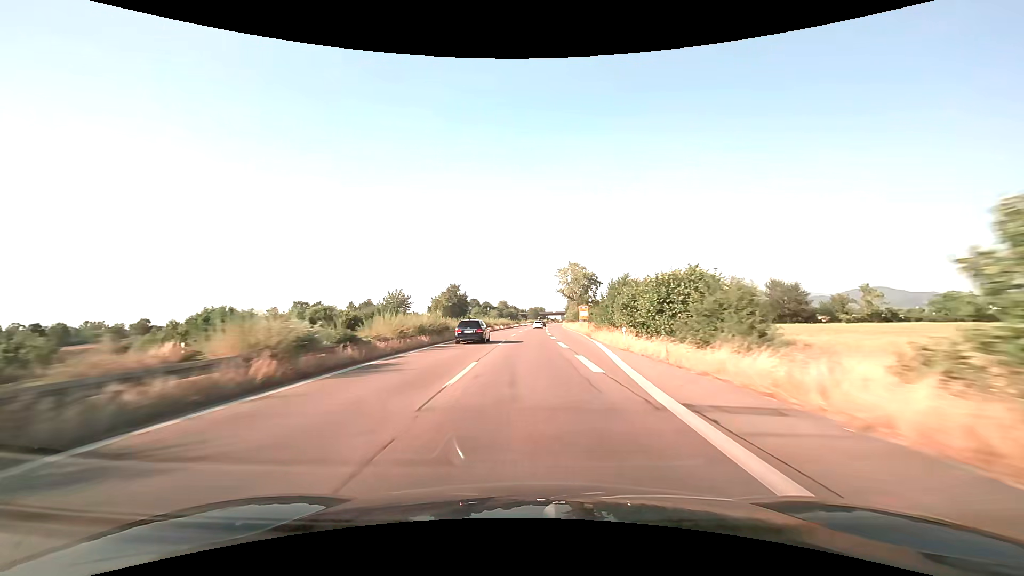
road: trunk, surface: asphalt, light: Day
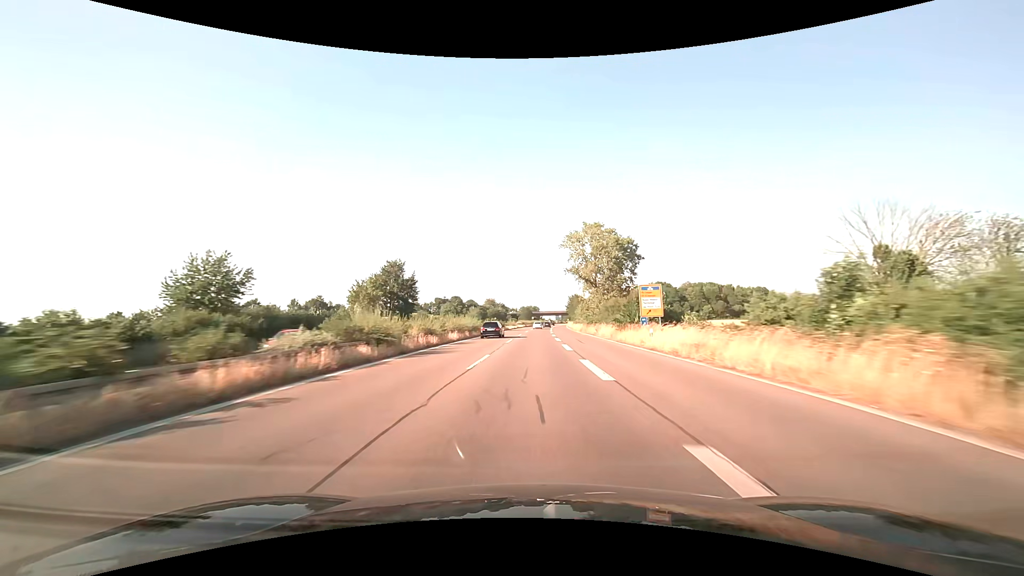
(+0.3, +50.3) m; +1°
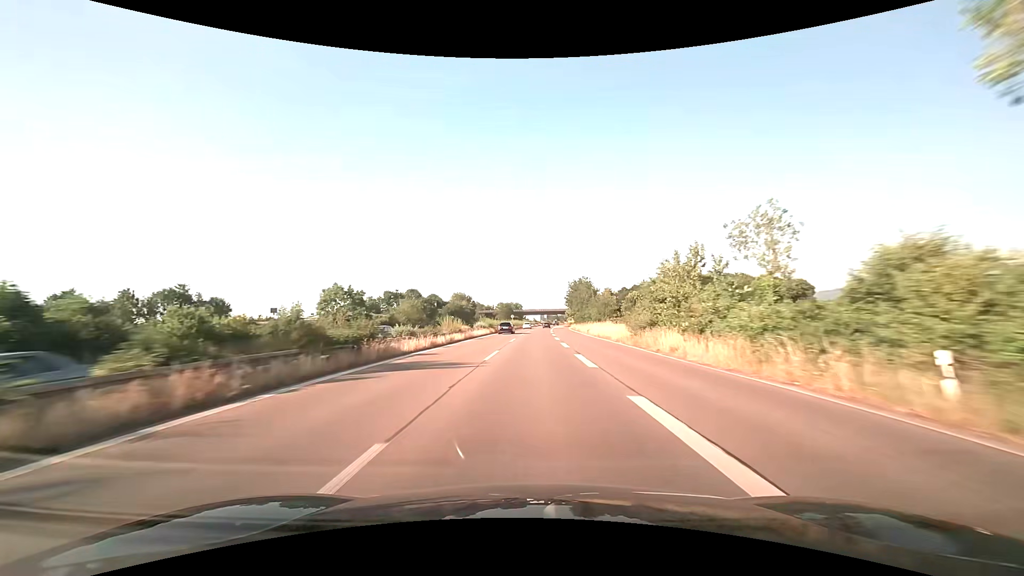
(+1.3, +69.3) m; +2°
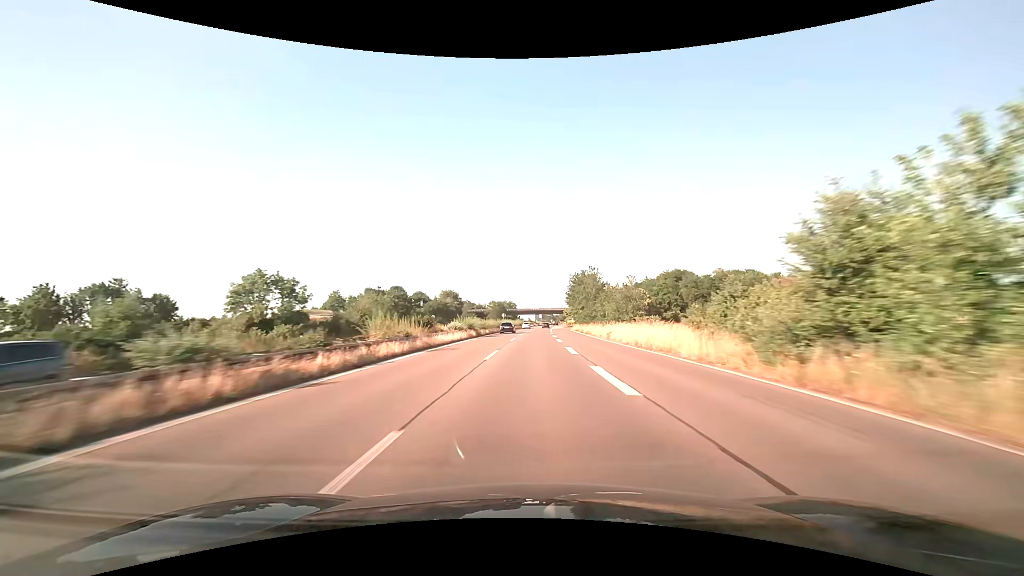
(+0.1, +17.9) m; +1°
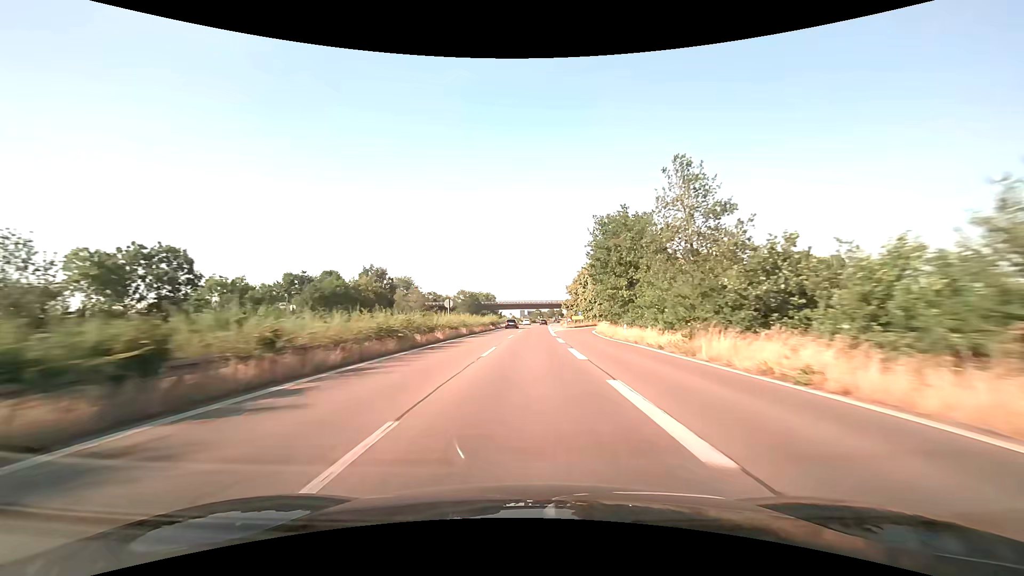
(+1.0, +53.6) m; +2°
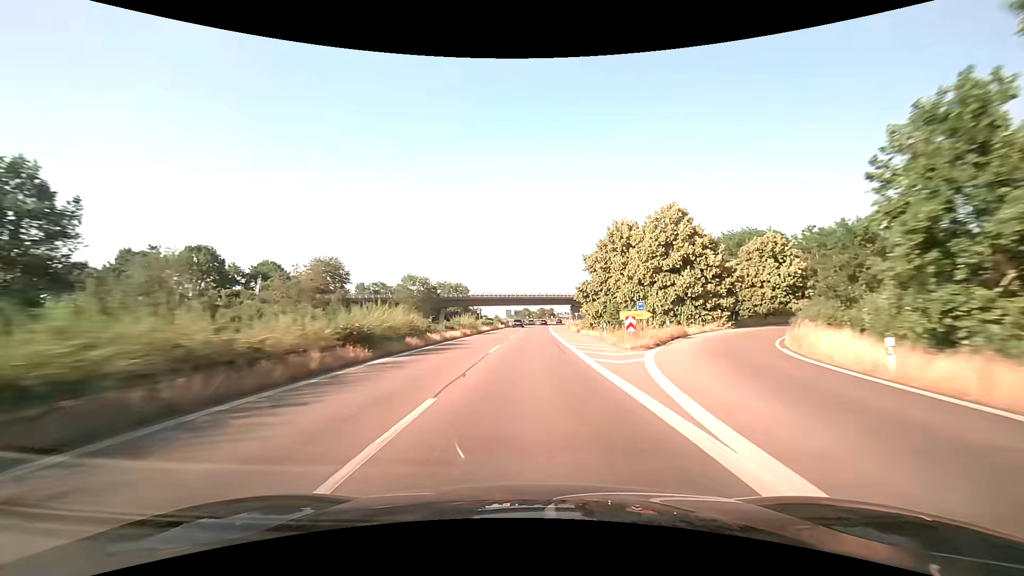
(+0.5, +52.2) m; +1°
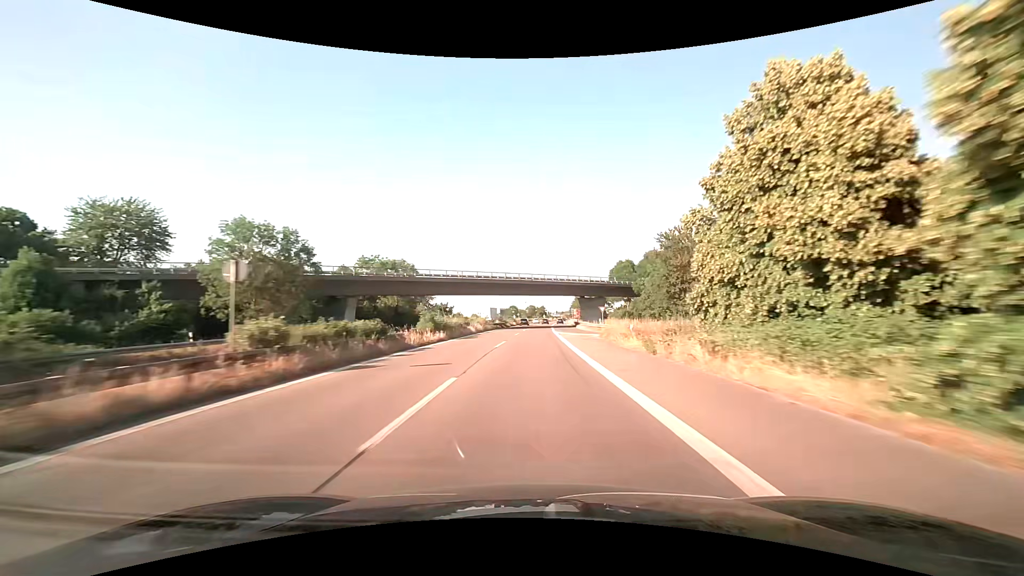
(+0.8, +51.5) m; +1°
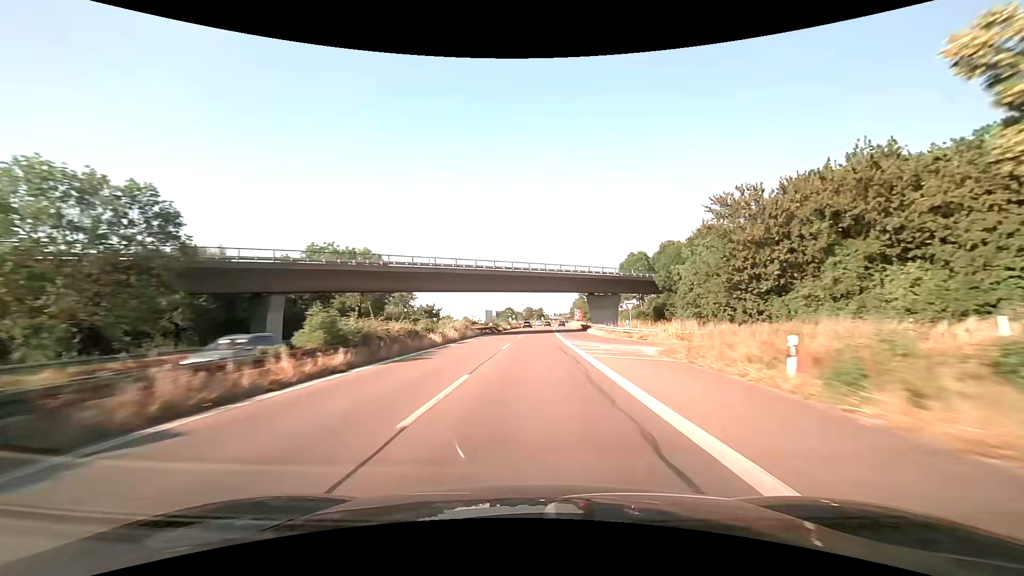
(+0.1, +17.1) m; +1°
(0, +10) (0, +20) (0, +30) (0, +40) (+1, +50) (+1, +60) (+1, +70) (+2, +80) (+2, +90) (+3, +100) m
